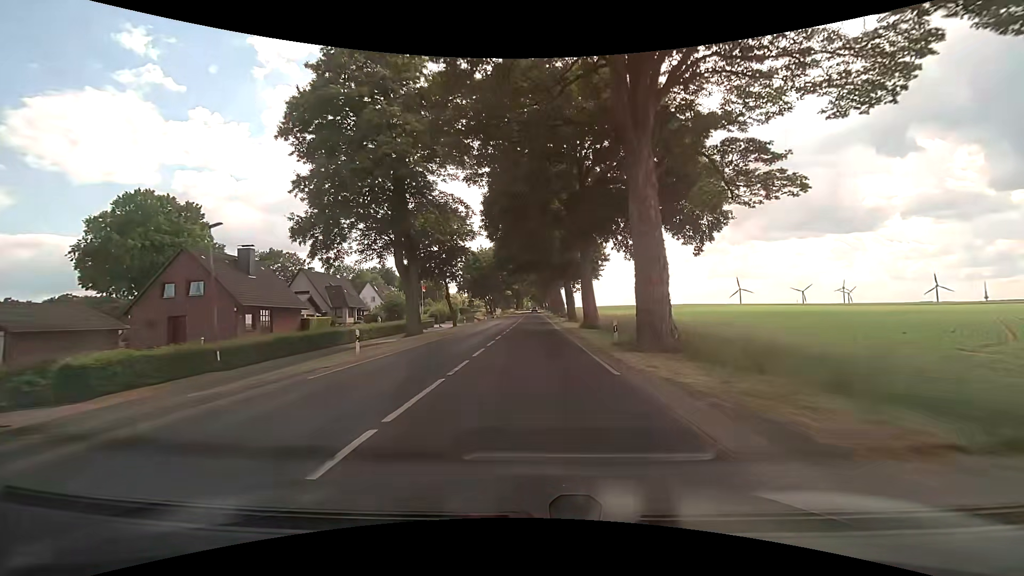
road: secondary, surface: asphalt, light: Day
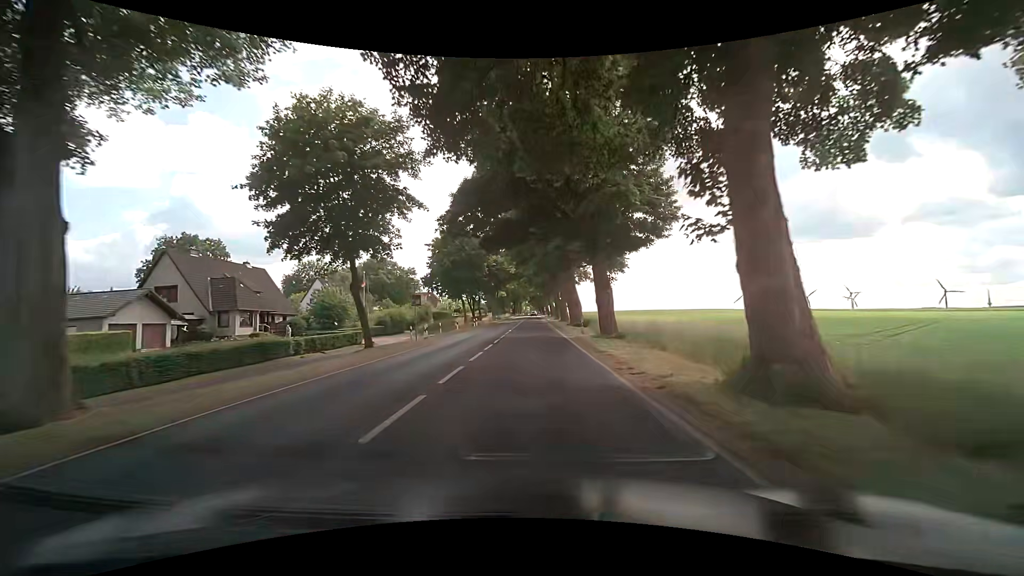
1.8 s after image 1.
(0.0, +28.2) m; 0°
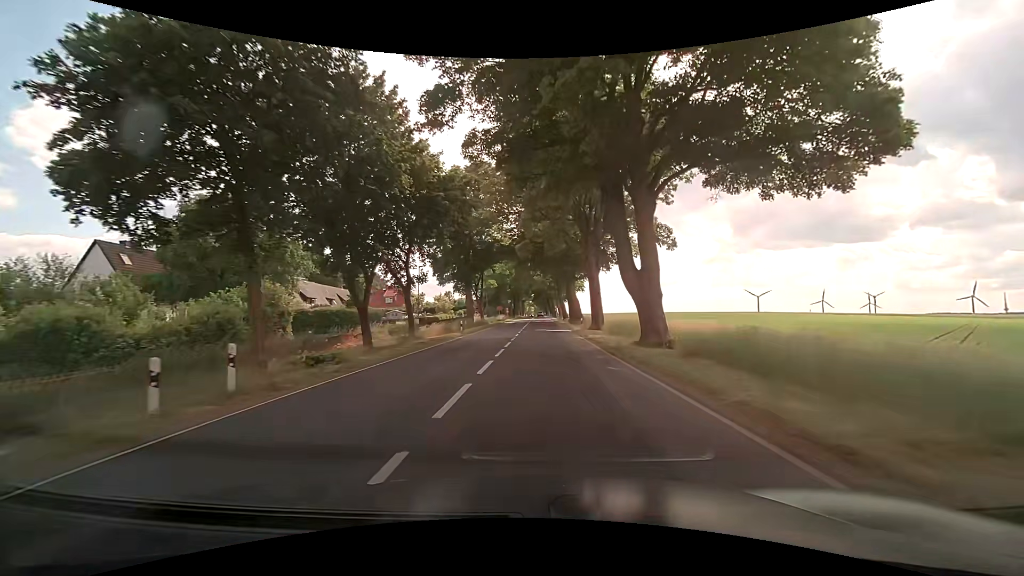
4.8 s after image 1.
(-0.6, +48.6) m; -1°
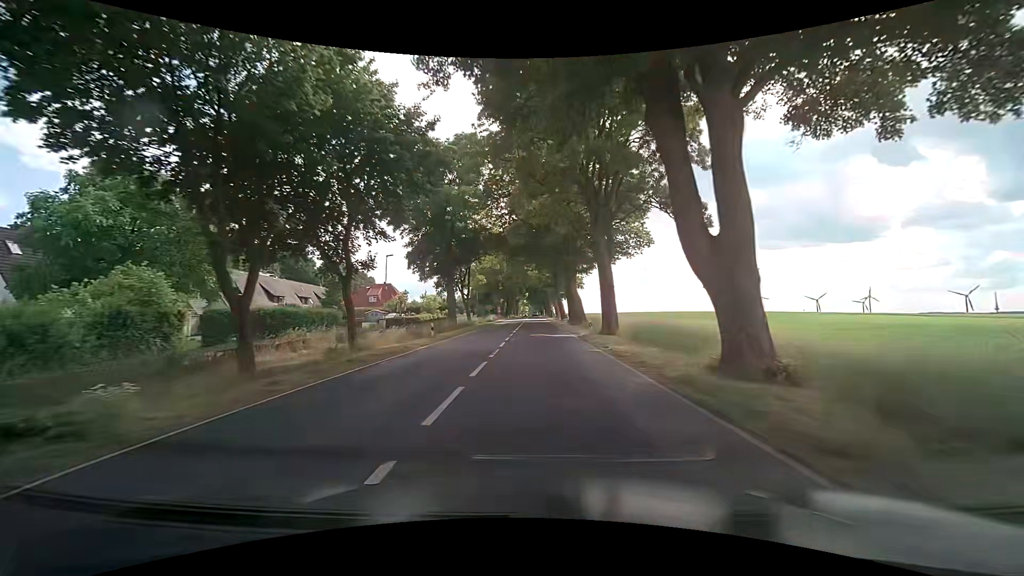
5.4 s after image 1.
(+0.1, +9.4) m; +1°
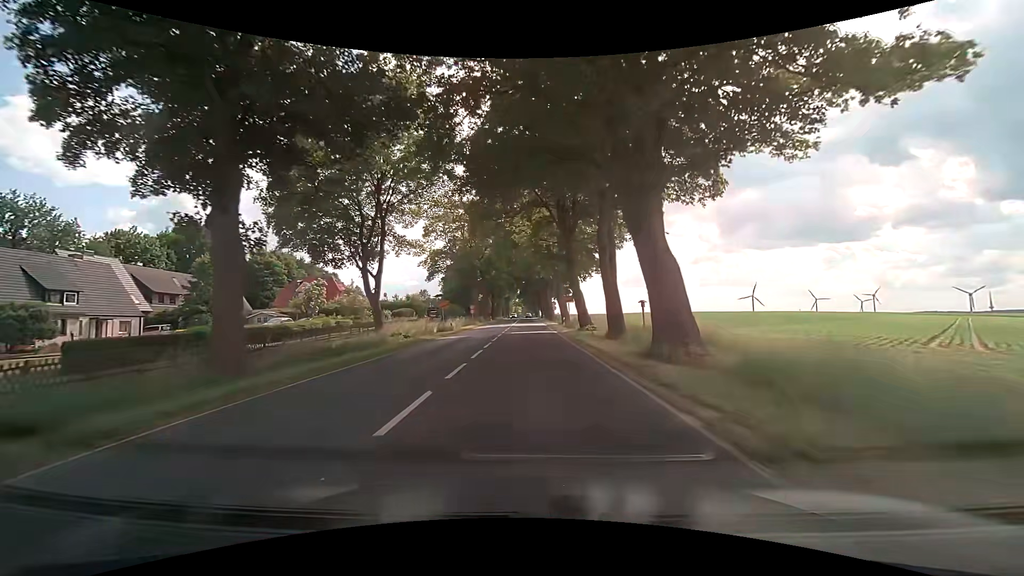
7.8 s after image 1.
(-0.1, +36.4) m; 0°
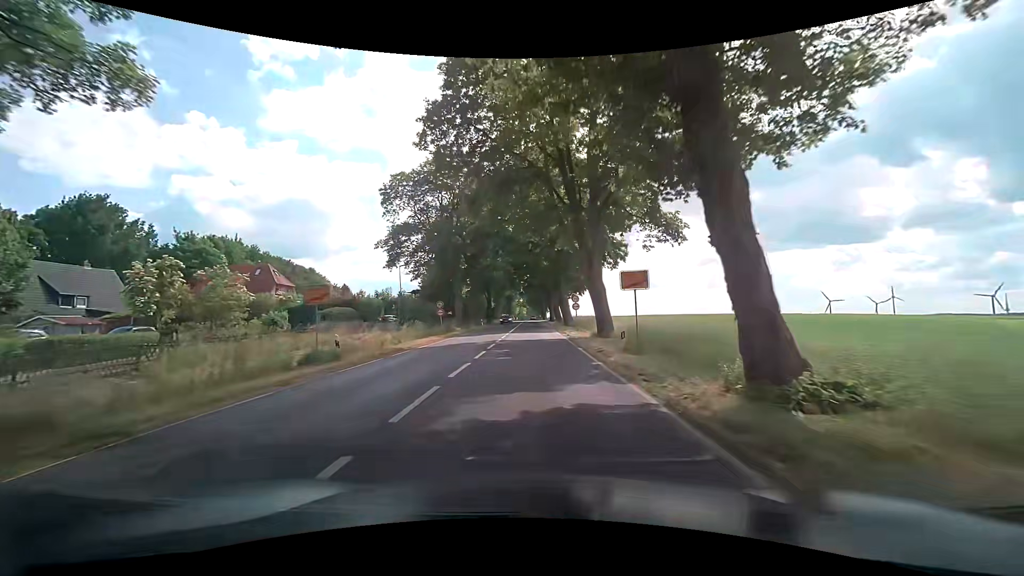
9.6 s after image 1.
(-0.1, +26.6) m; -1°
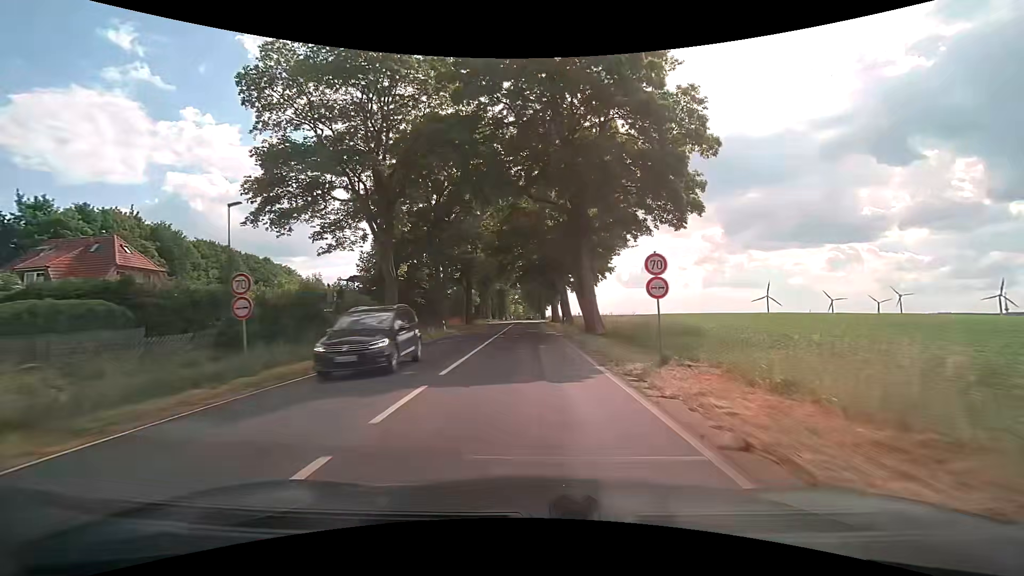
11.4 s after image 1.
(0.0, +27.3) m; 0°
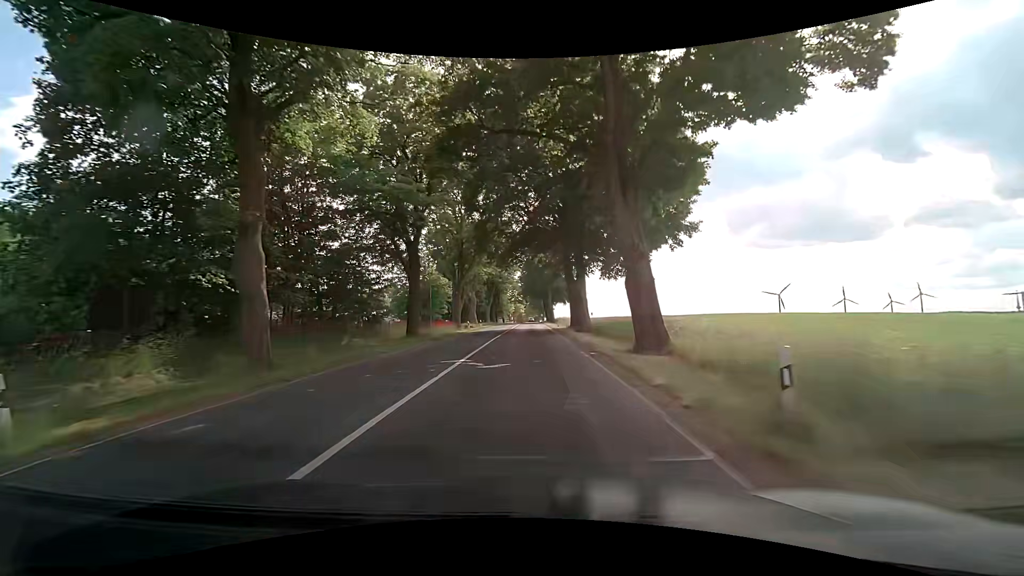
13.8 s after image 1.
(-0.2, +35.0) m; -1°
(0, +10) (0, +20) (0, +30) (0, +40) (0, +50) (0, +60) (0, +70) (0, +80) (0, +90) (0, +100) m
